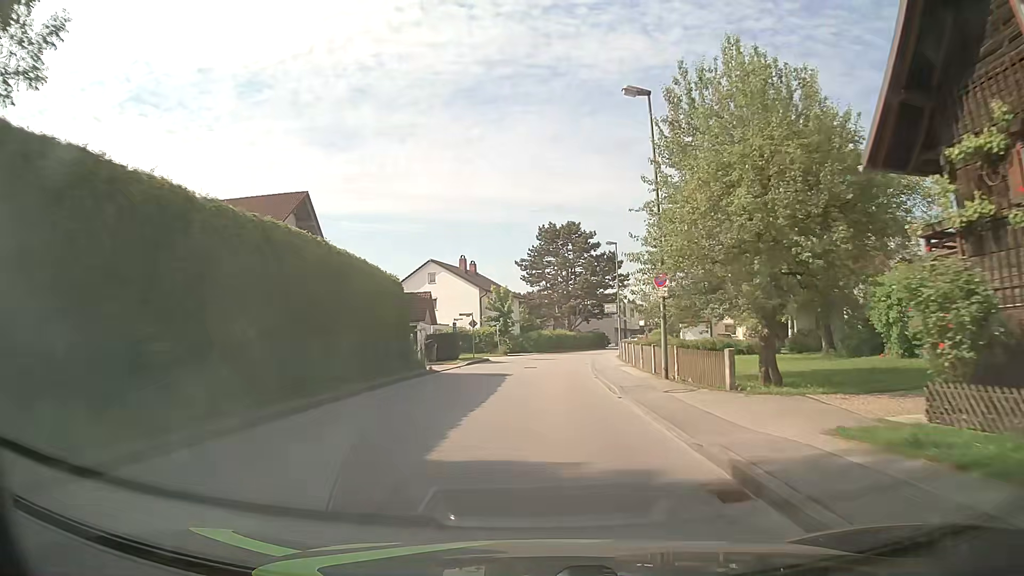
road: unclassified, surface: asphalt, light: Day
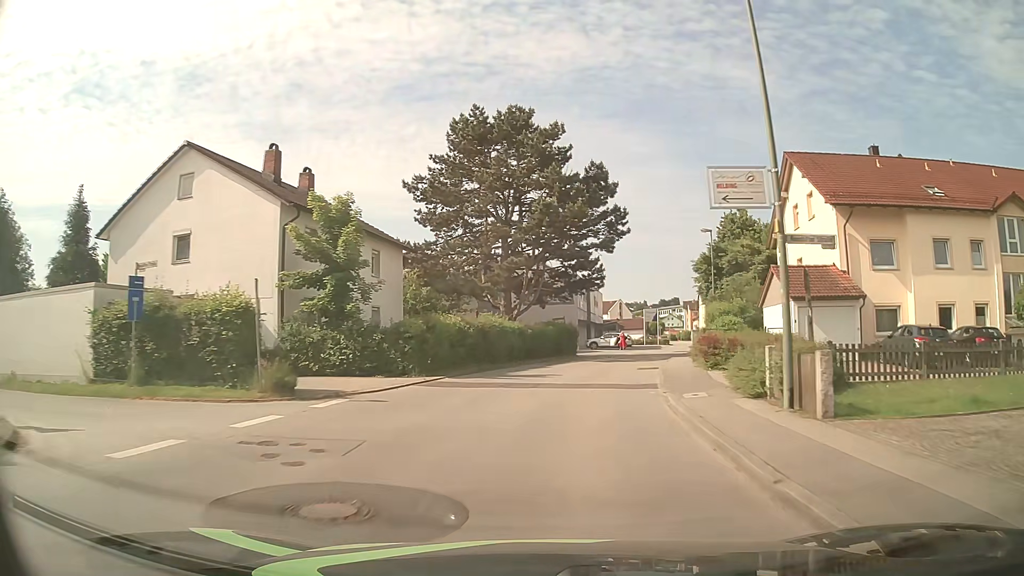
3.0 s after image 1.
(+0.9, +39.6) m; +6°
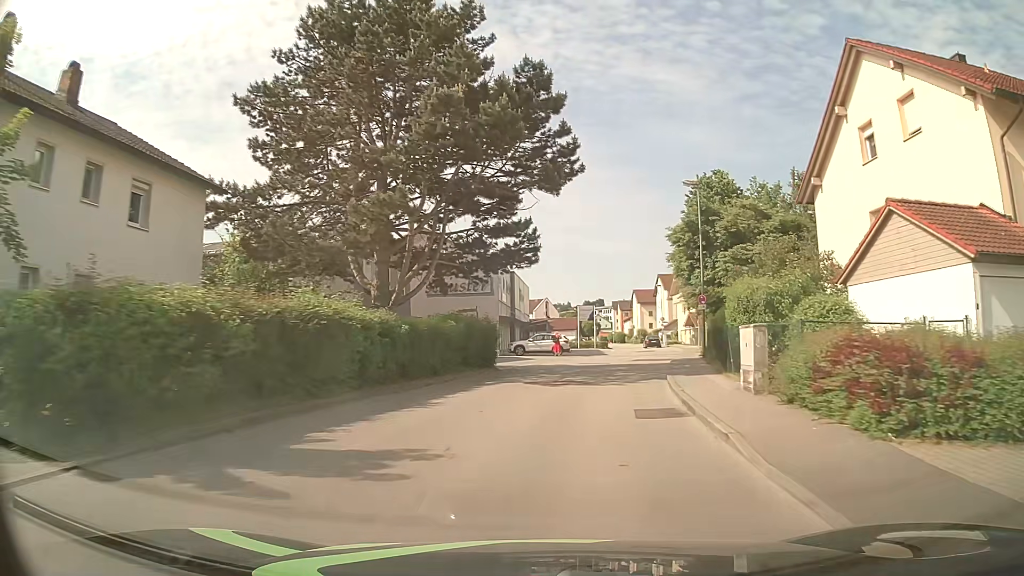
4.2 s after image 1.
(+0.8, +15.2) m; +7°
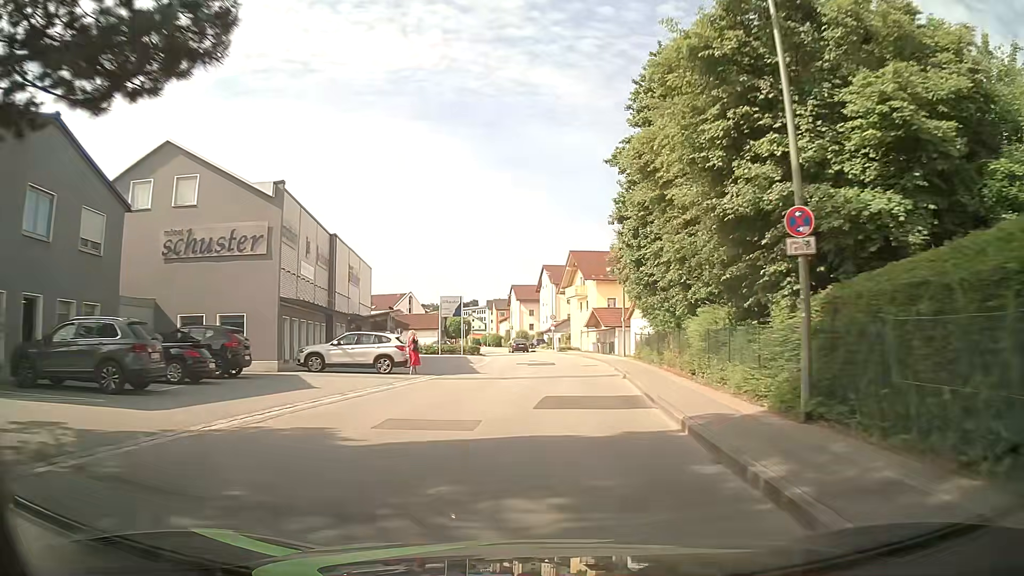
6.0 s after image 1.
(+2.0, +22.1) m; +11°
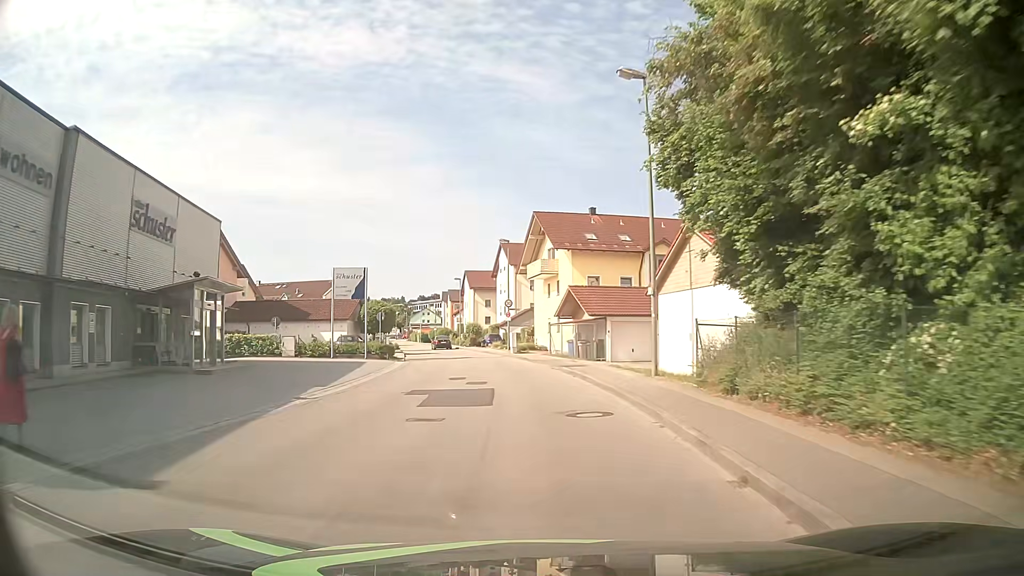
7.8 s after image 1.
(+0.5, +21.5) m; +2°
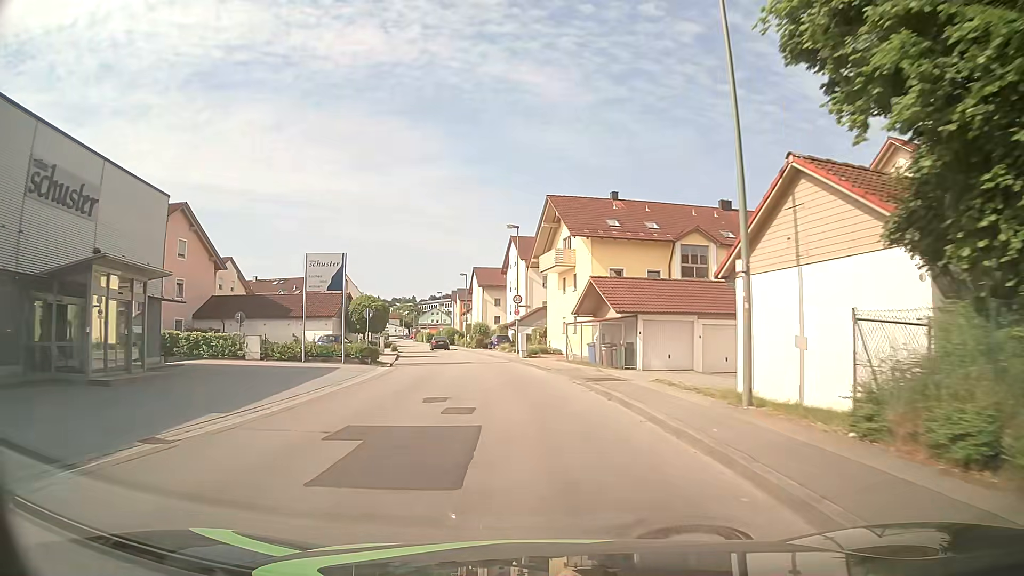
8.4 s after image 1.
(0.0, +6.8) m; -1°
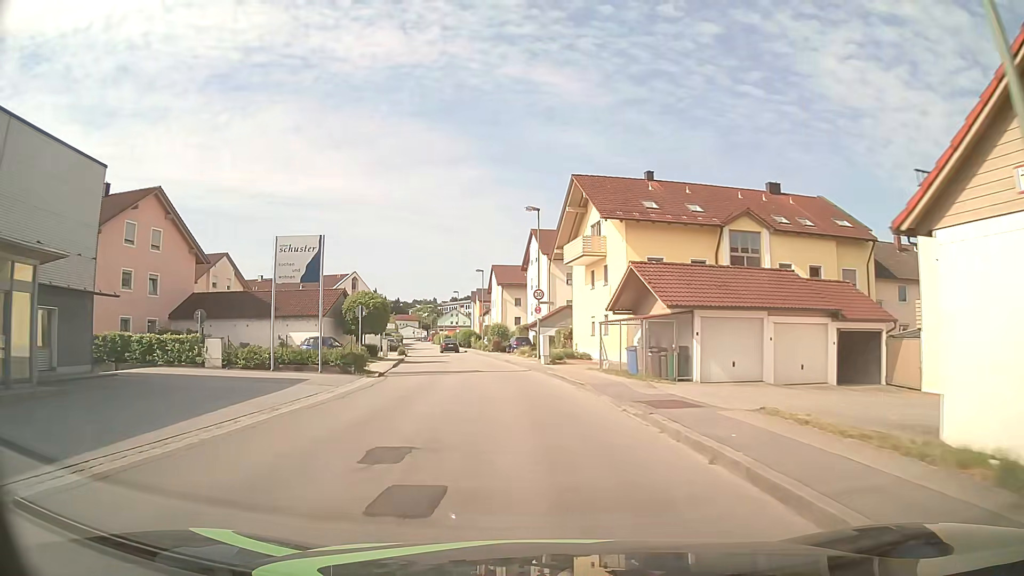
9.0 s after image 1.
(-0.1, +6.5) m; -2°
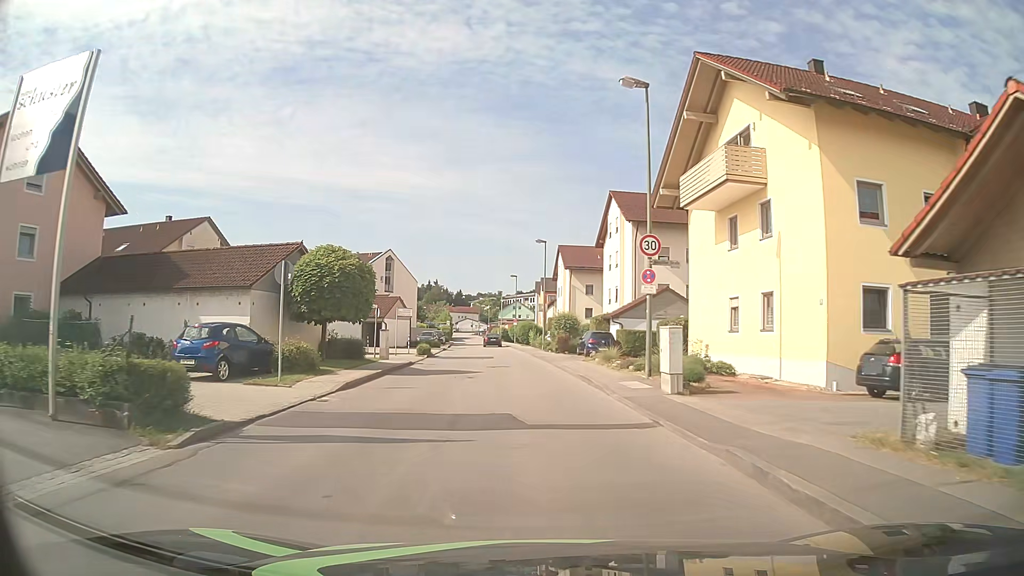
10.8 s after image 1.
(-1.2, +17.9) m; -7°
(0, +10) (-1, +20) (-1, +30) (-2, +40) (-2, +50) (-3, +60) (-4, +70) (-5, +80) (-6, +90) (-7, +100) m
